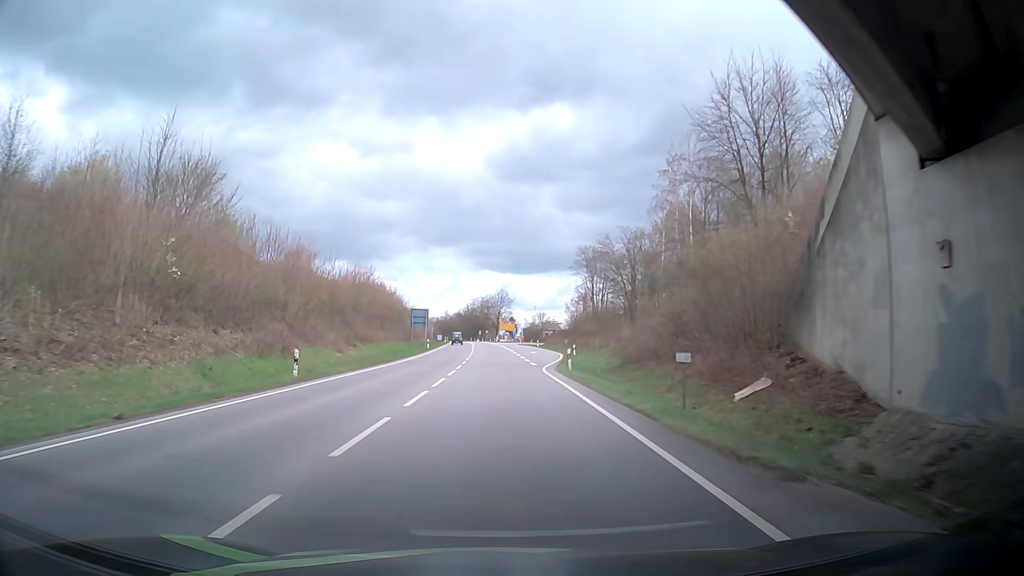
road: primary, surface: asphalt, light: Day
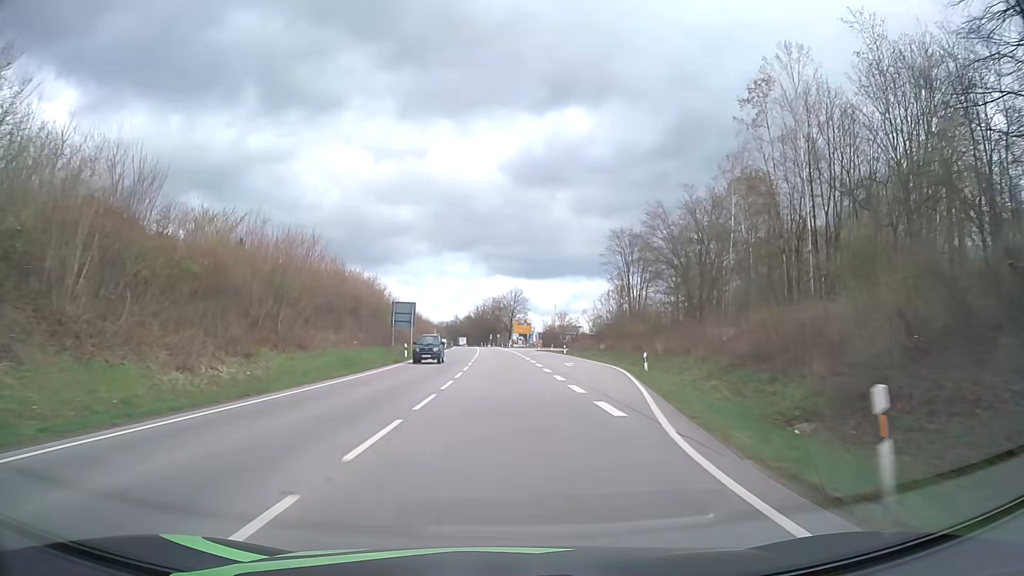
(-0.2, +24.2) m; -1°
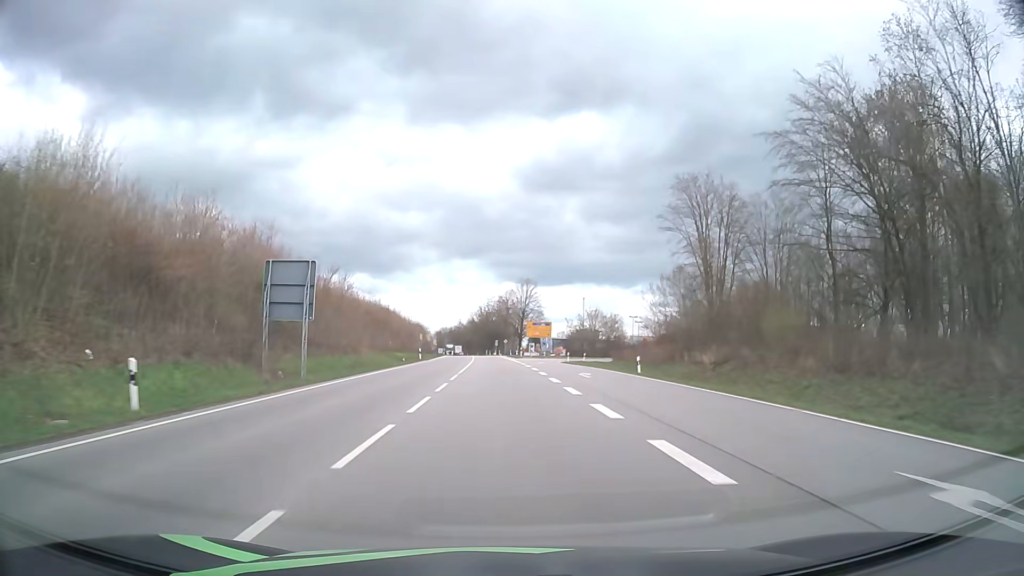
(-0.3, +36.3) m; -1°
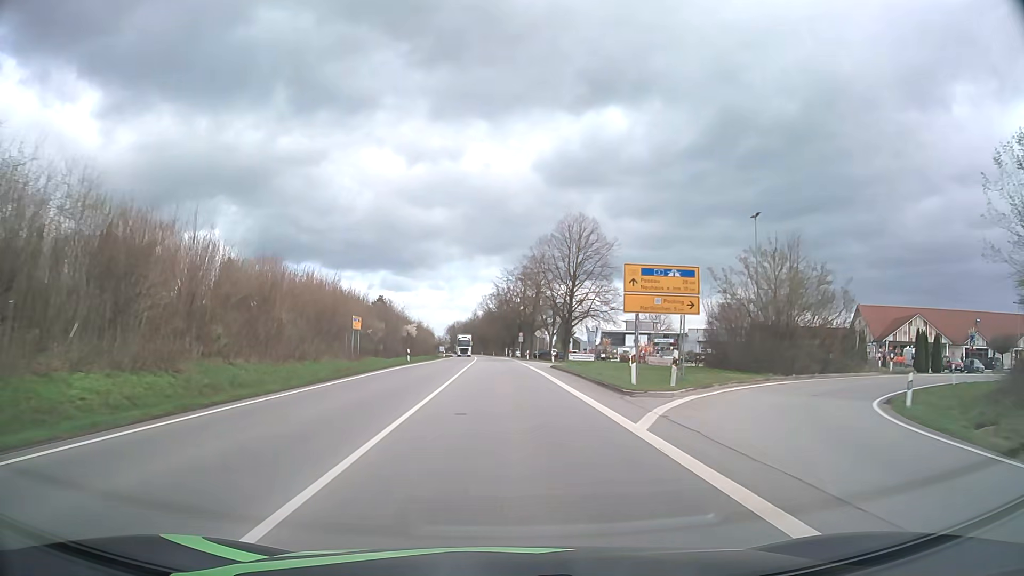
(-1.2, +60.3) m; -2°
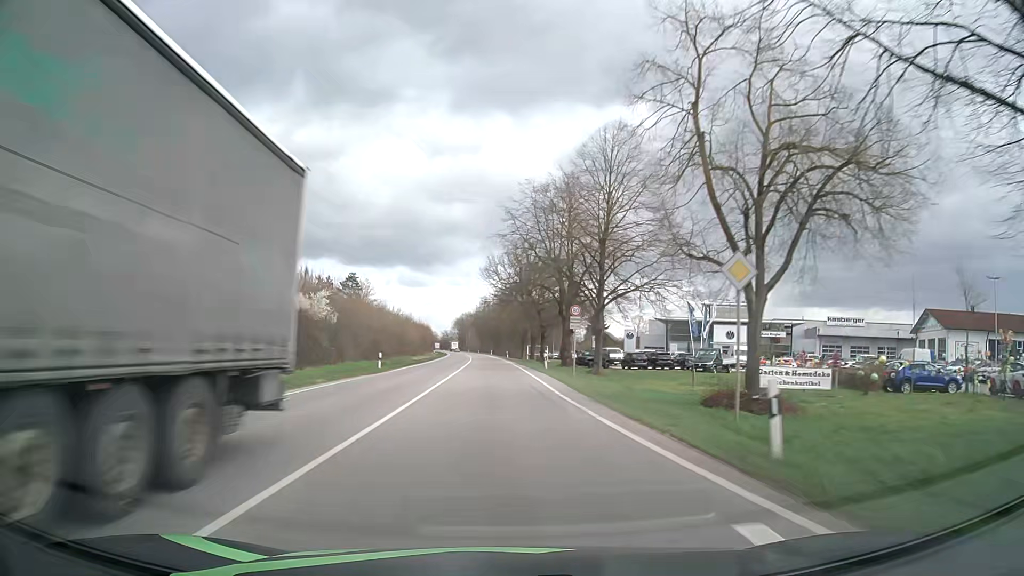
(-0.7, +60.7) m; -2°
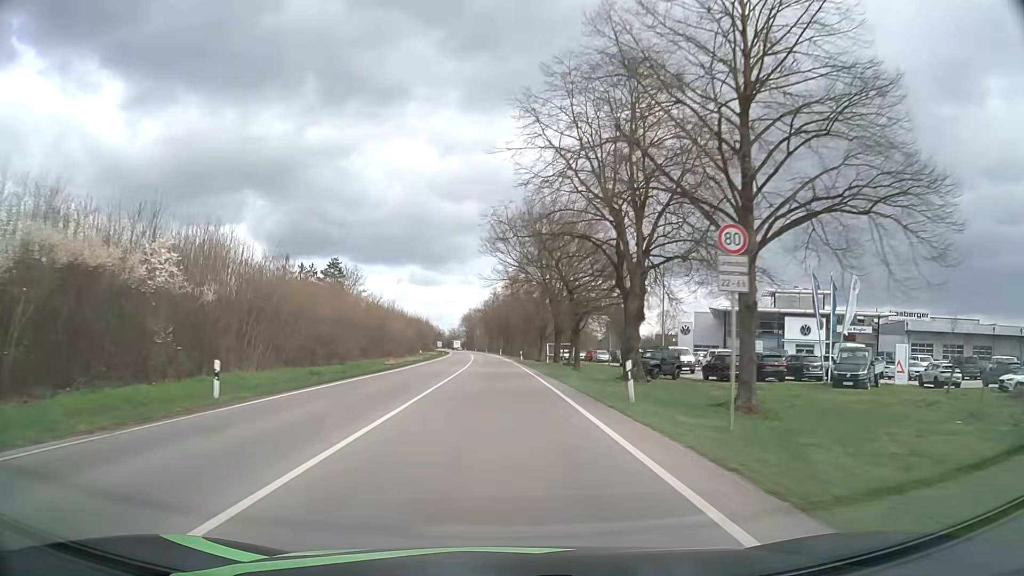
(-0.1, +24.6) m; -1°
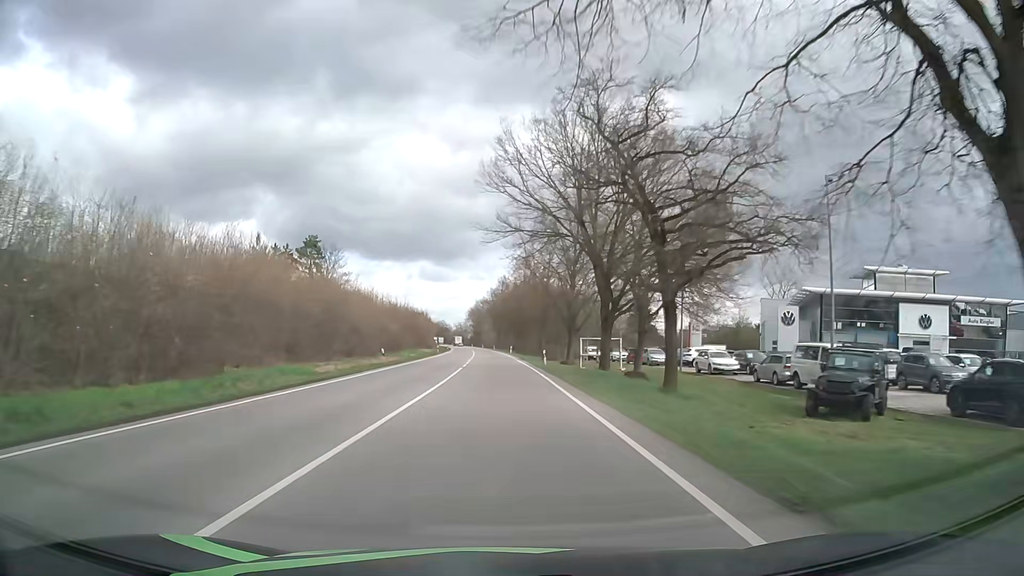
(-0.1, +24.7) m; 0°
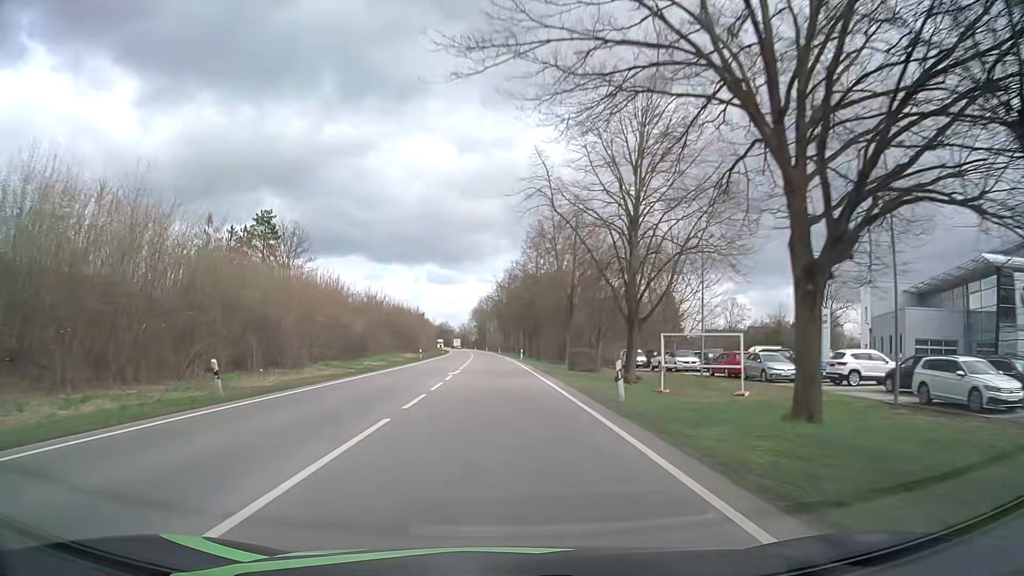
(-0.2, +24.9) m; -1°
(0, +10) (0, +20) (0, +30) (0, +40) (-1, +50) (-1, +60) (-1, +70) (-2, +80) (-2, +90) (-3, +100) m
